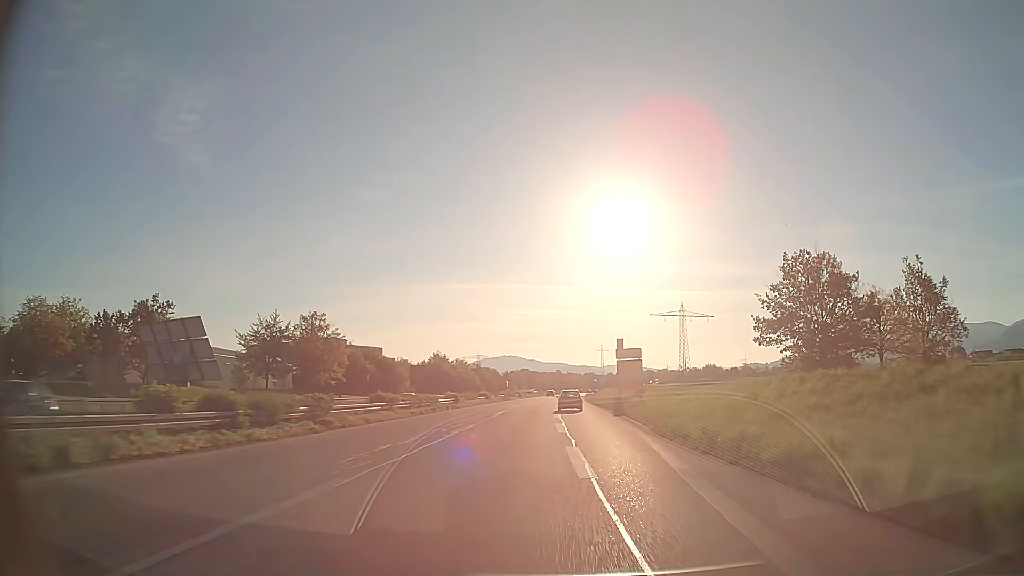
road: trunk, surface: asphalt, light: Day
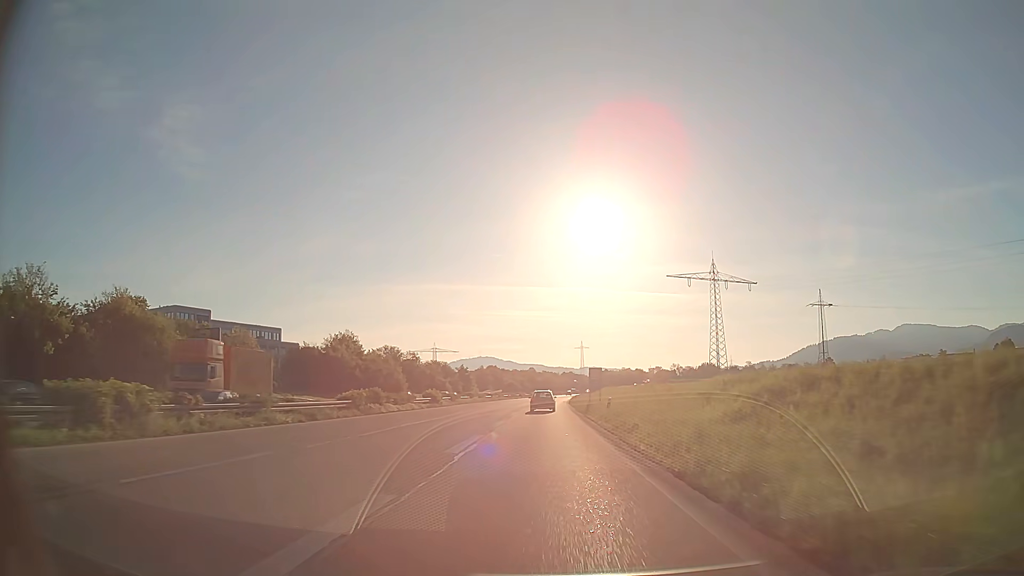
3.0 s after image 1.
(+2.0, +68.4) m; +2°
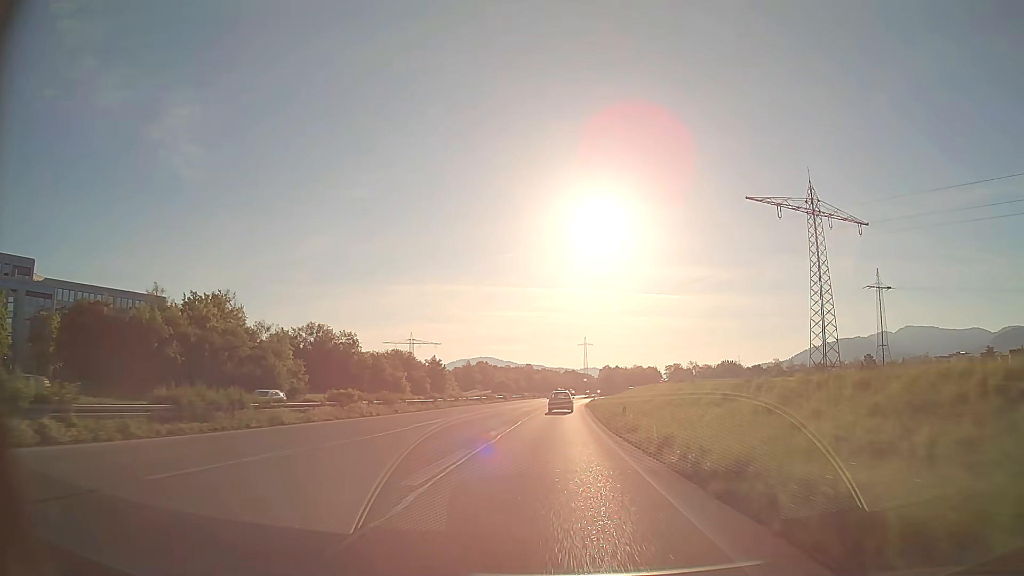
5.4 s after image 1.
(-0.2, +53.3) m; 0°
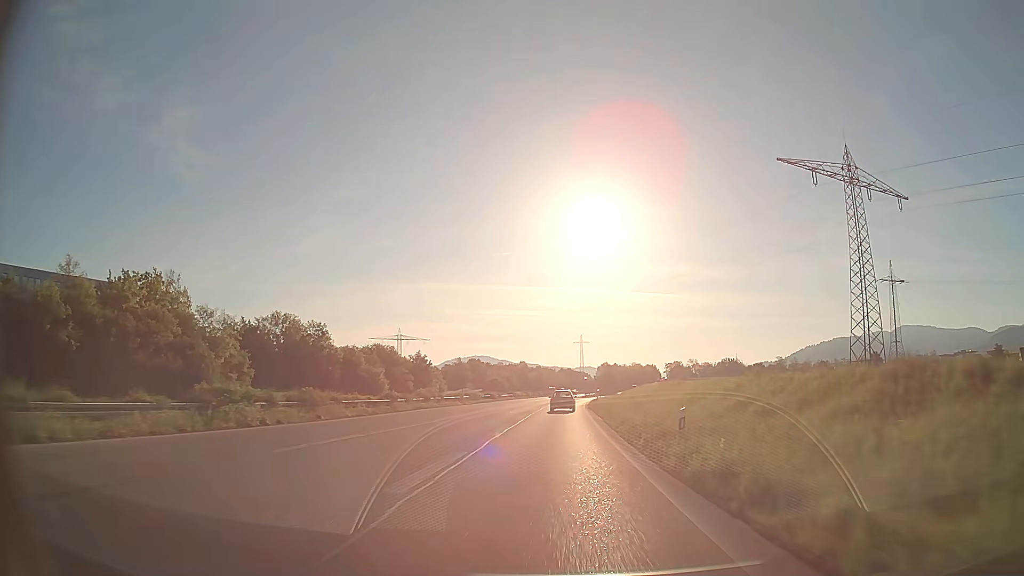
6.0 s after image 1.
(0.0, +13.1) m; 0°
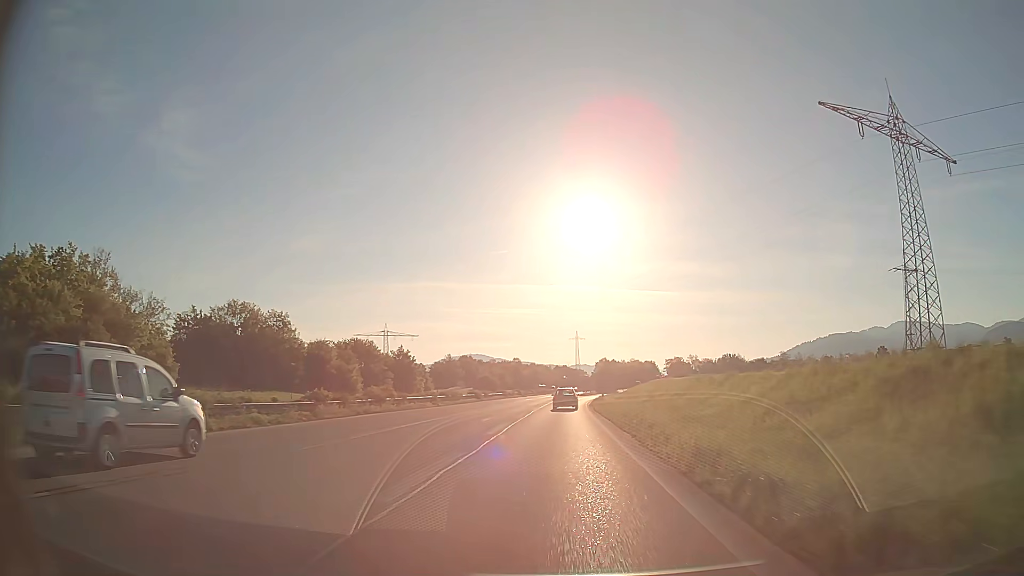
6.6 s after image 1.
(0.0, +13.0) m; 0°
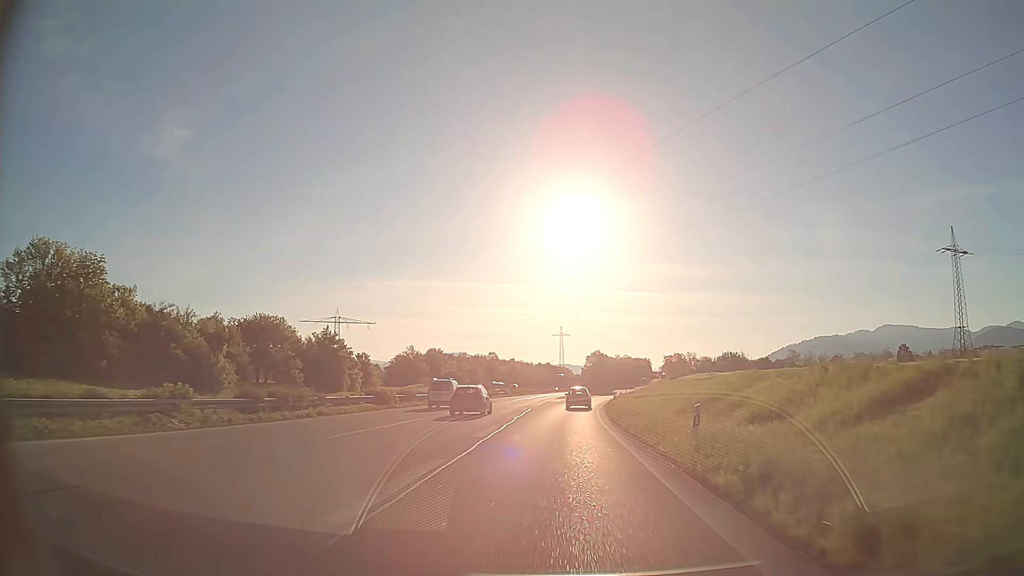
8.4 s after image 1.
(+0.4, +37.5) m; +2°
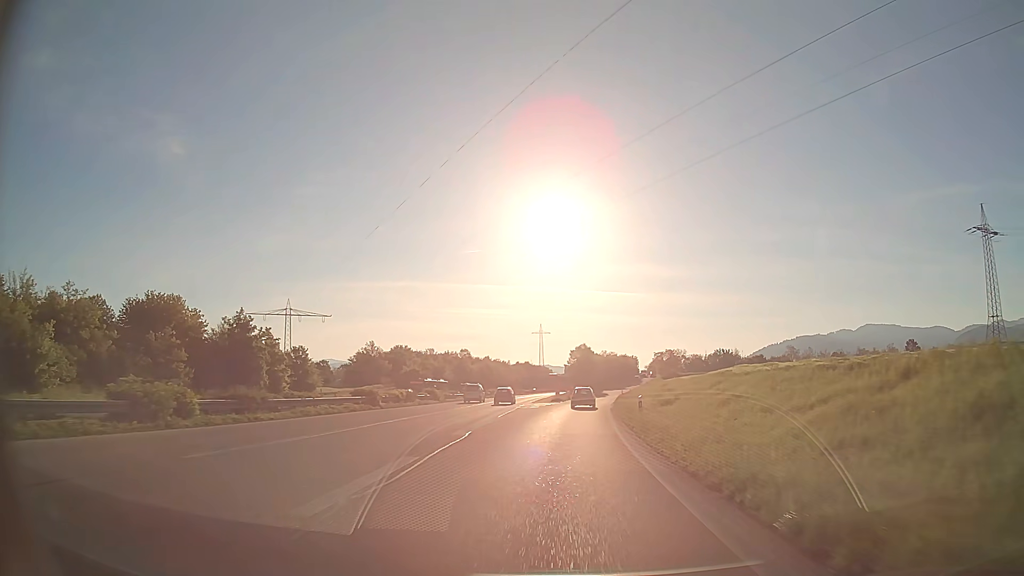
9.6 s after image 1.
(+0.3, +23.8) m; +1°
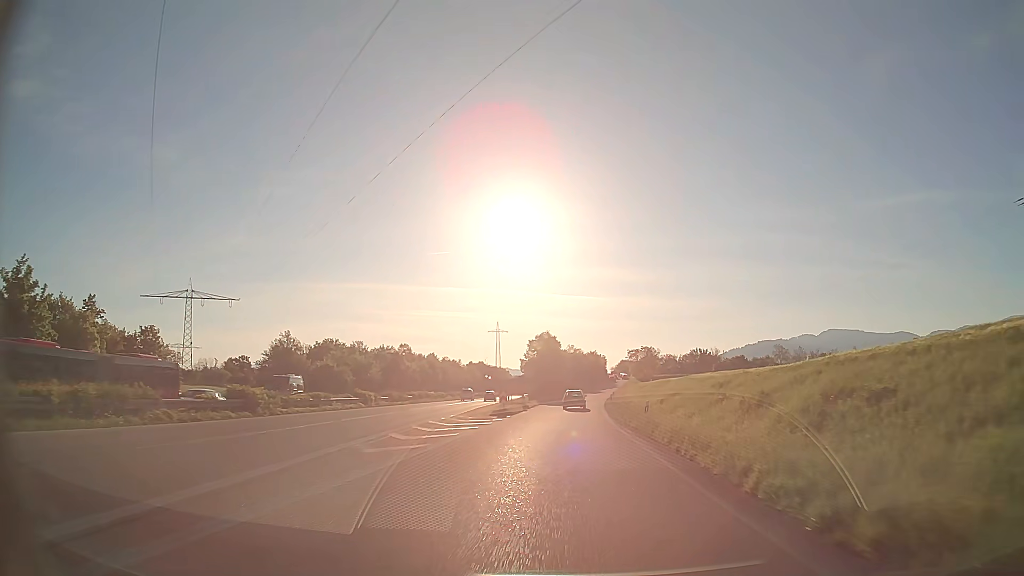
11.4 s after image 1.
(+1.1, +34.0) m; +4°
